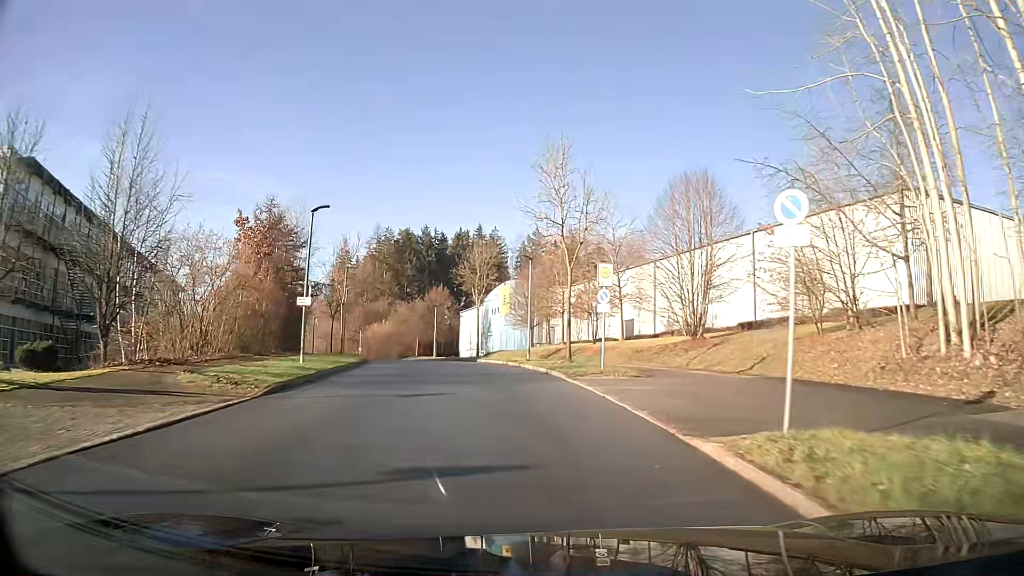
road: residential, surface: asphalt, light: Day
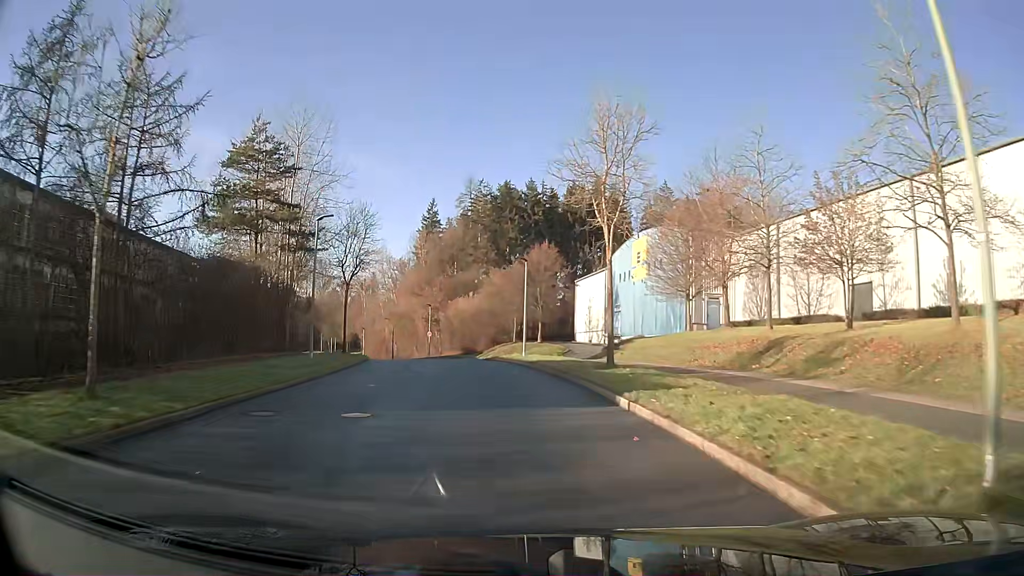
(-2.4, +28.2) m; -10°
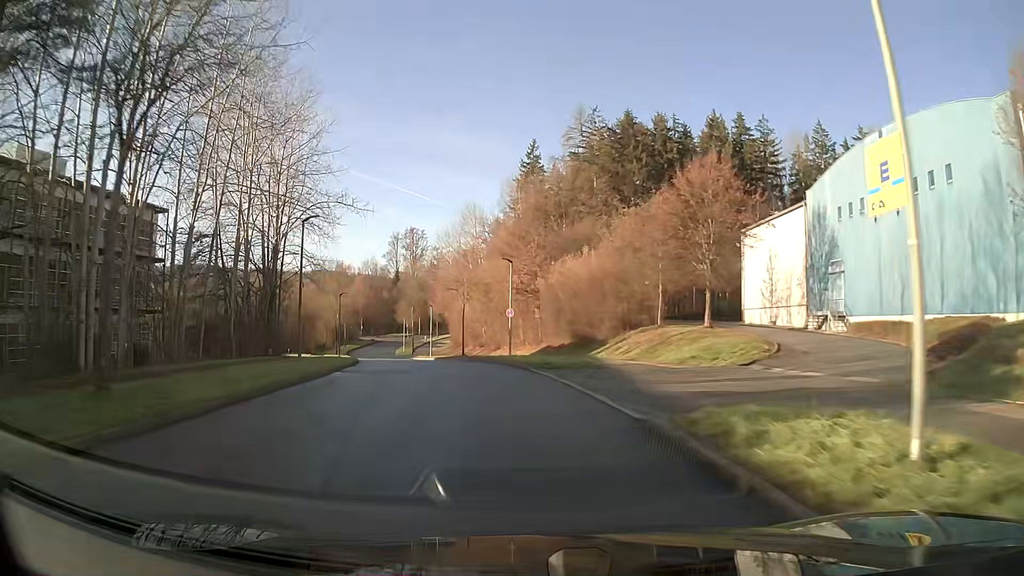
(-2.4, +28.8) m; -10°
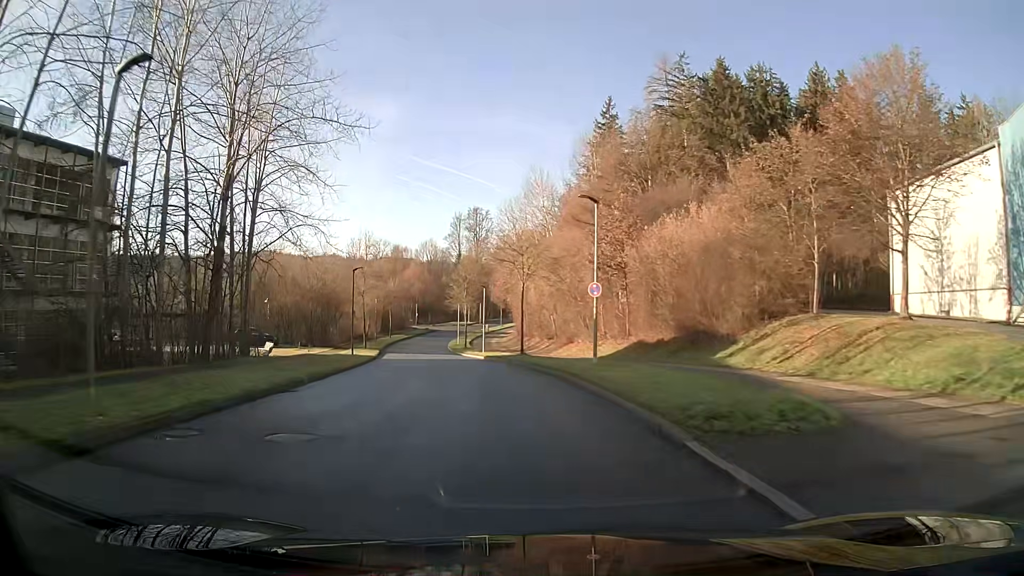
(-0.7, +14.8) m; -5°
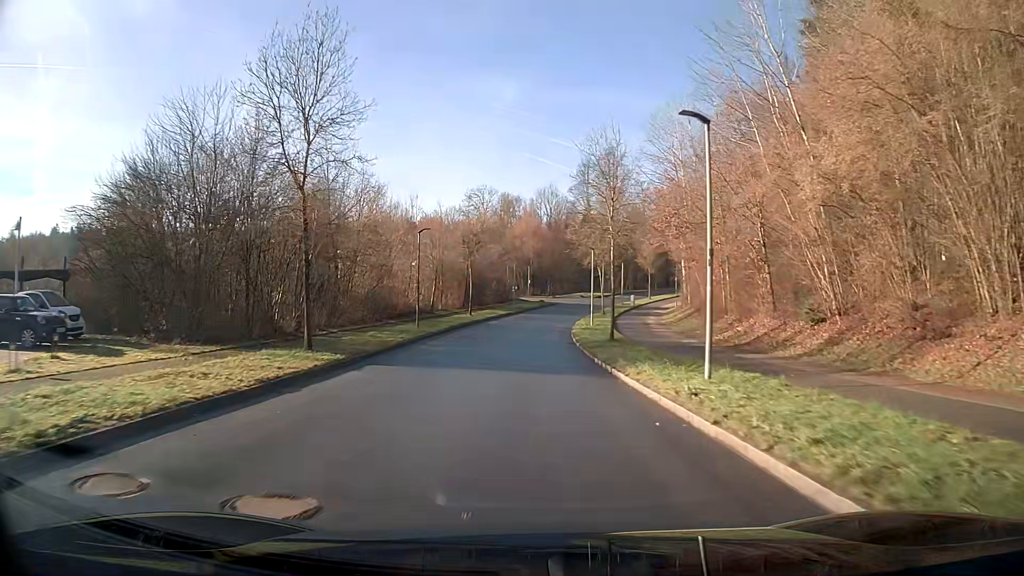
(-4.1, +38.1) m; -10°
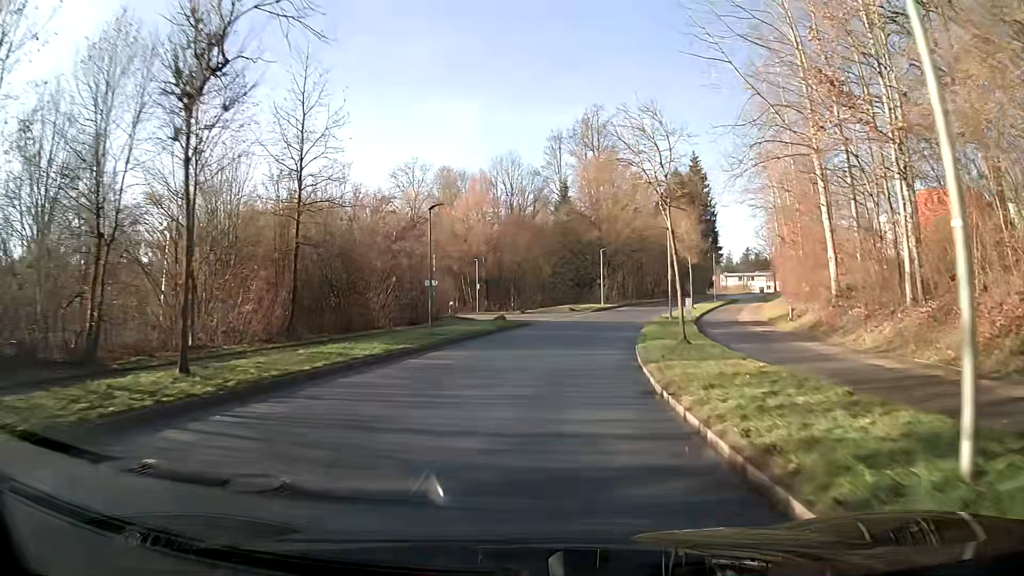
(+0.8, +39.5) m; +4°
